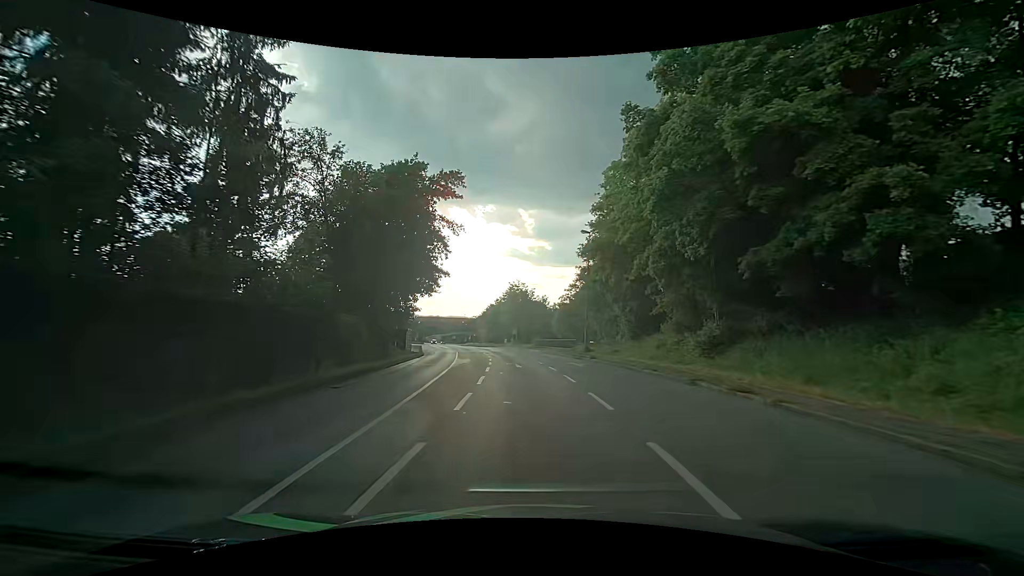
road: primary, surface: asphalt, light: Day
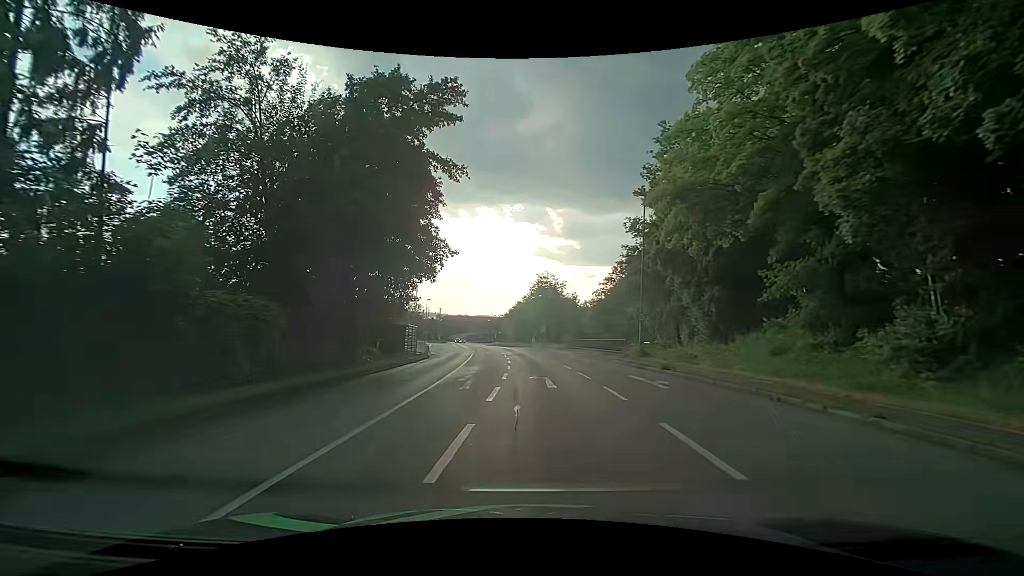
(-0.1, +10.5) m; -3°
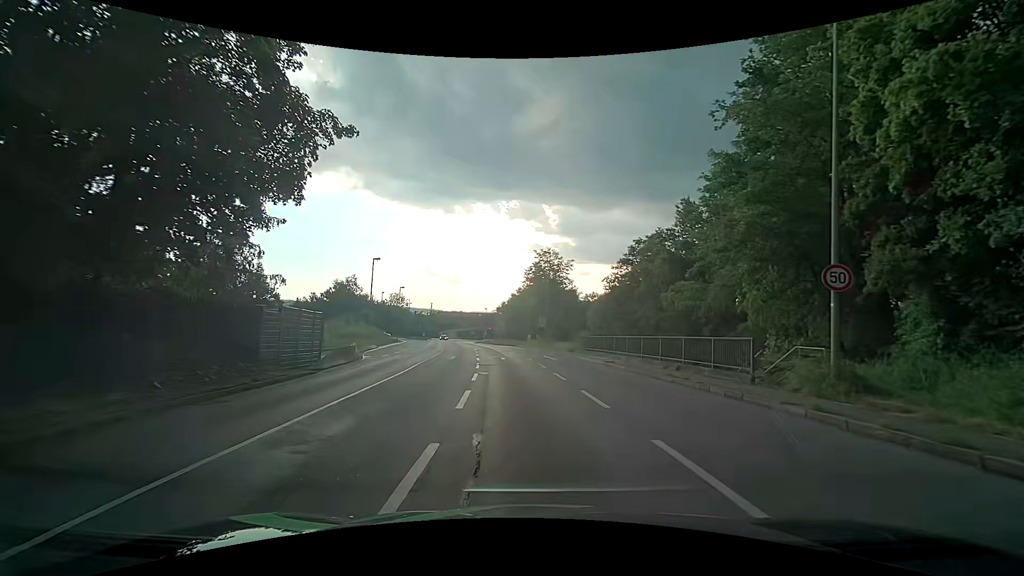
(+0.1, +19.4) m; 0°
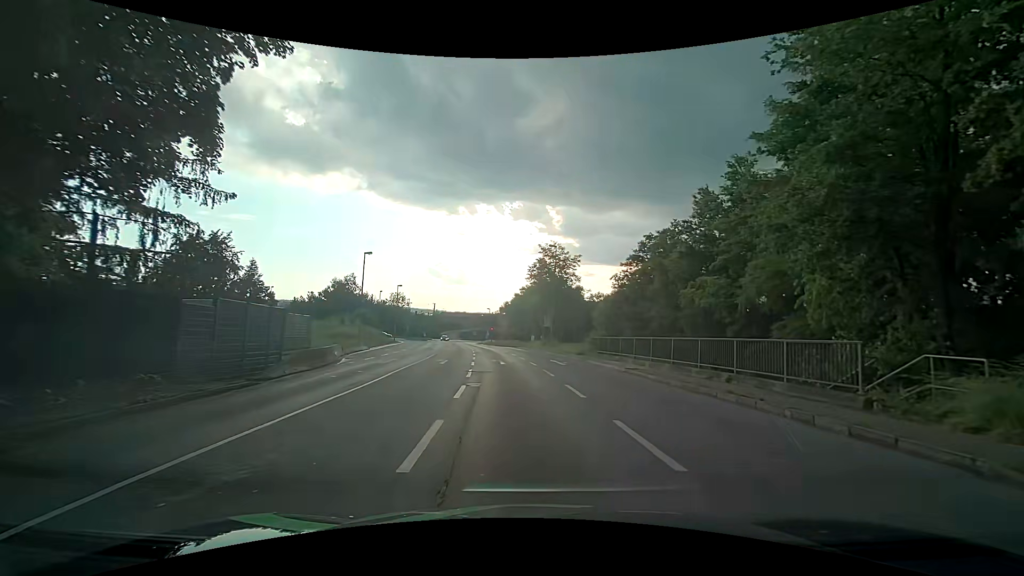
(0.0, +4.3) m; +1°
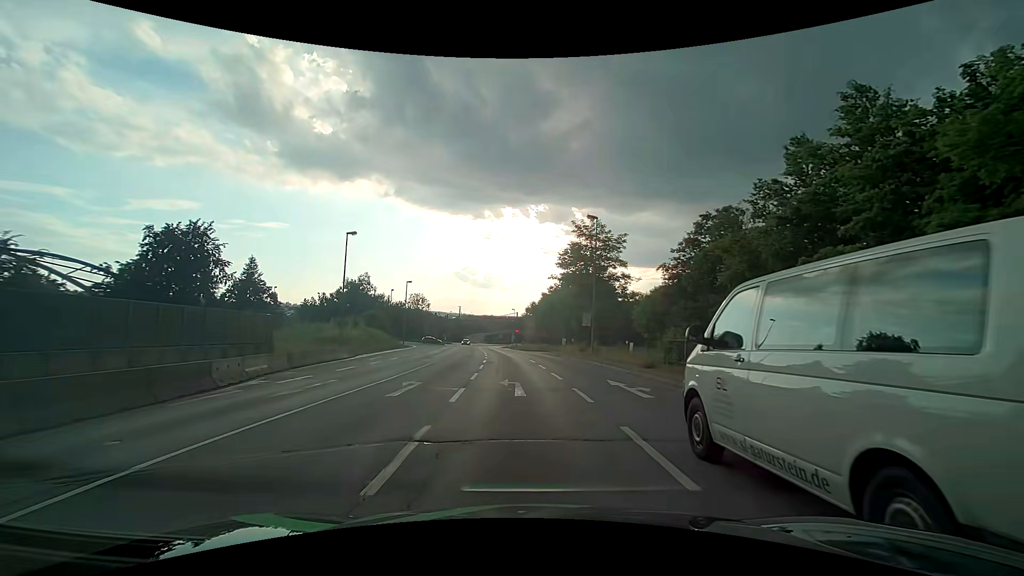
(-0.4, +12.6) m; -4°
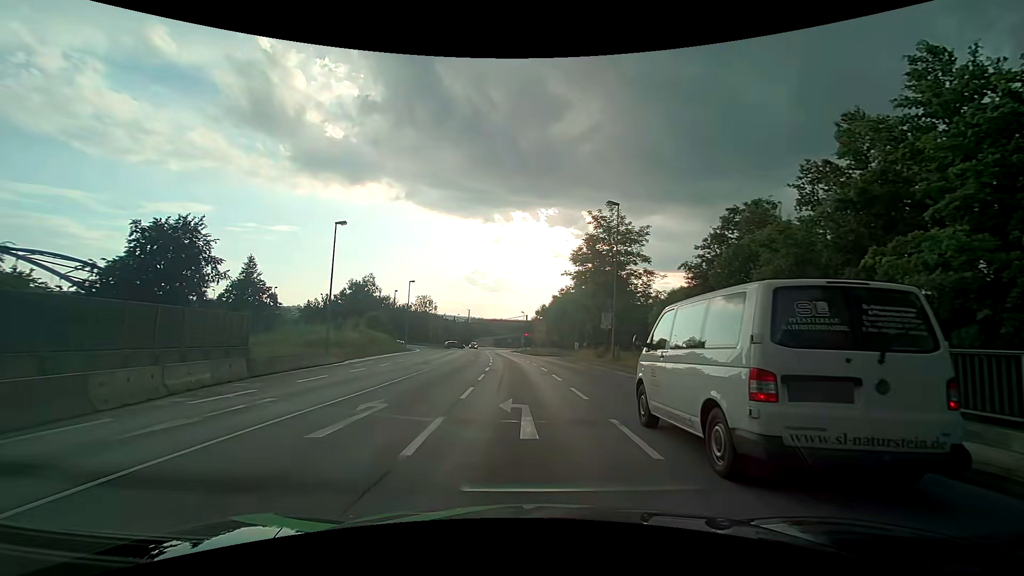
(0.0, +4.7) m; -2°
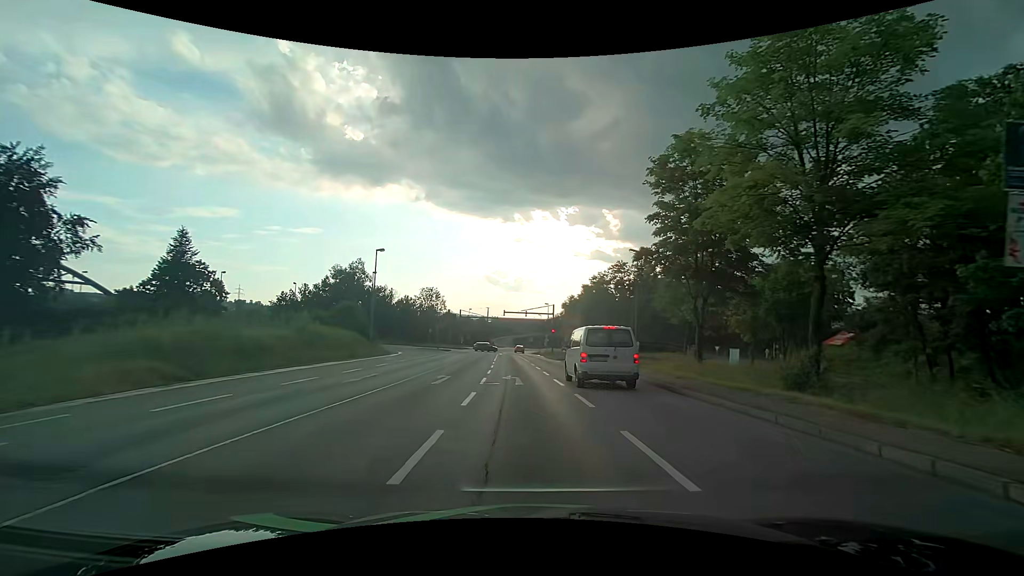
(-0.7, +25.3) m; -2°
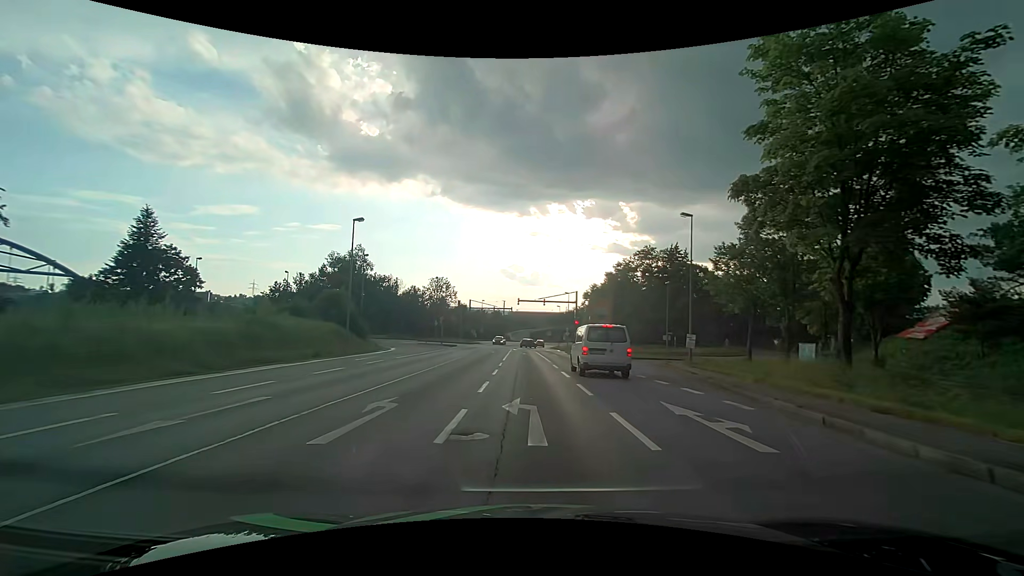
(-0.2, +10.5) m; -2°
(0, +10) (0, +20) (0, +30) (0, +40) (0, +50) (-1, +60) (-3, +69) (-11, +75) (-21, +76) (-31, +77) m
